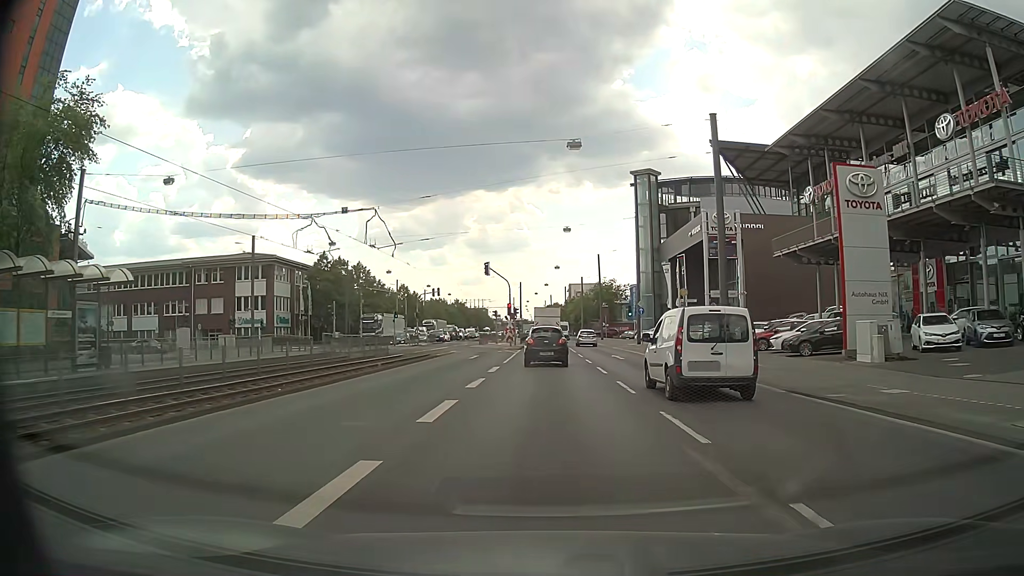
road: primary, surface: asphalt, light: Day
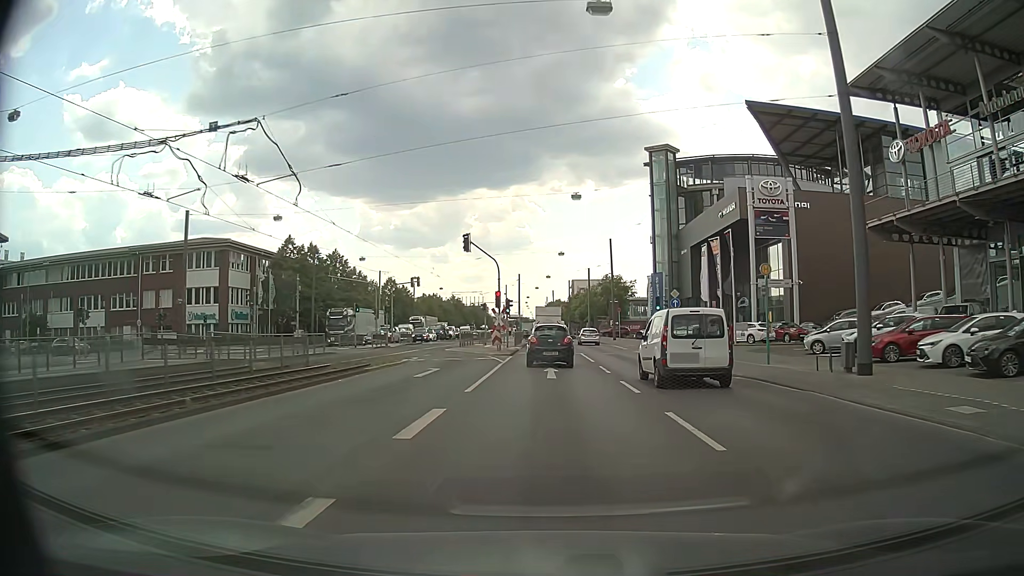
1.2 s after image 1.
(0.0, +13.7) m; 0°
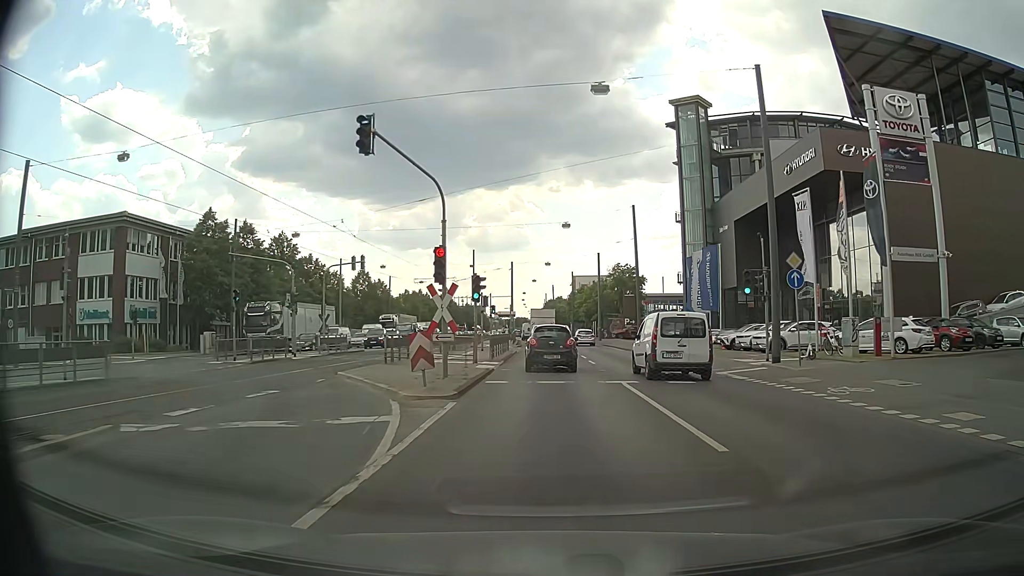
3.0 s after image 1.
(0.0, +20.1) m; 0°
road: residential
(0, +10) (0, +20) (0, +30) (0, +40) (0, +50) (-1, +60) (-1, +70) (-2, +80) (-2, +90) (-3, +100) m
